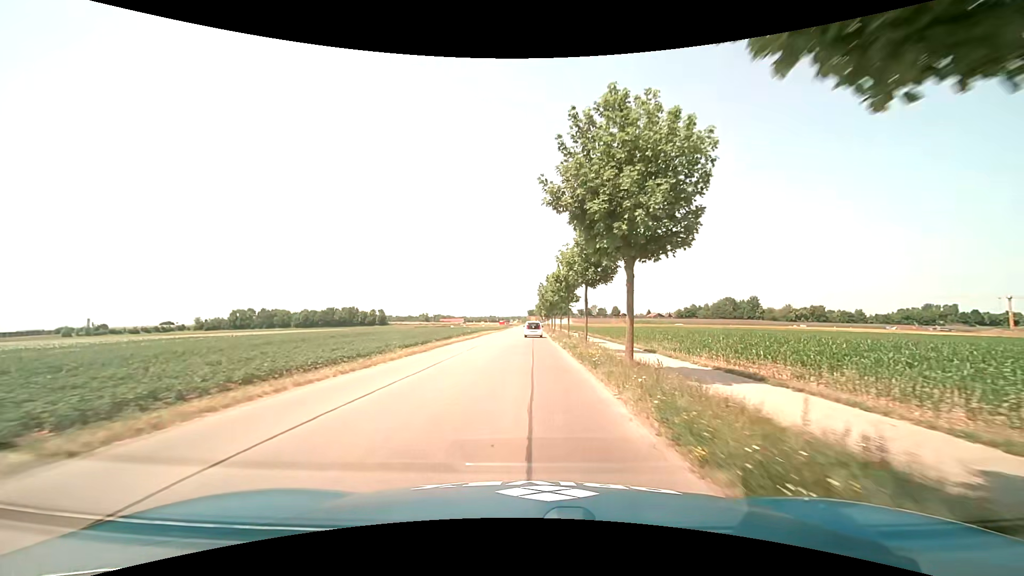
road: tertiary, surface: asphalt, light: Day
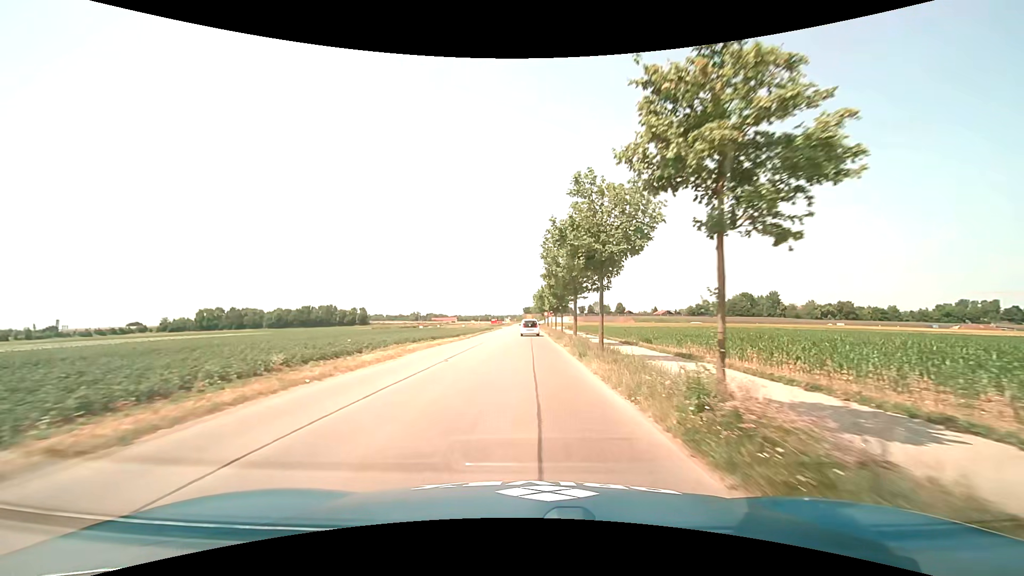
(+0.2, +38.8) m; +1°
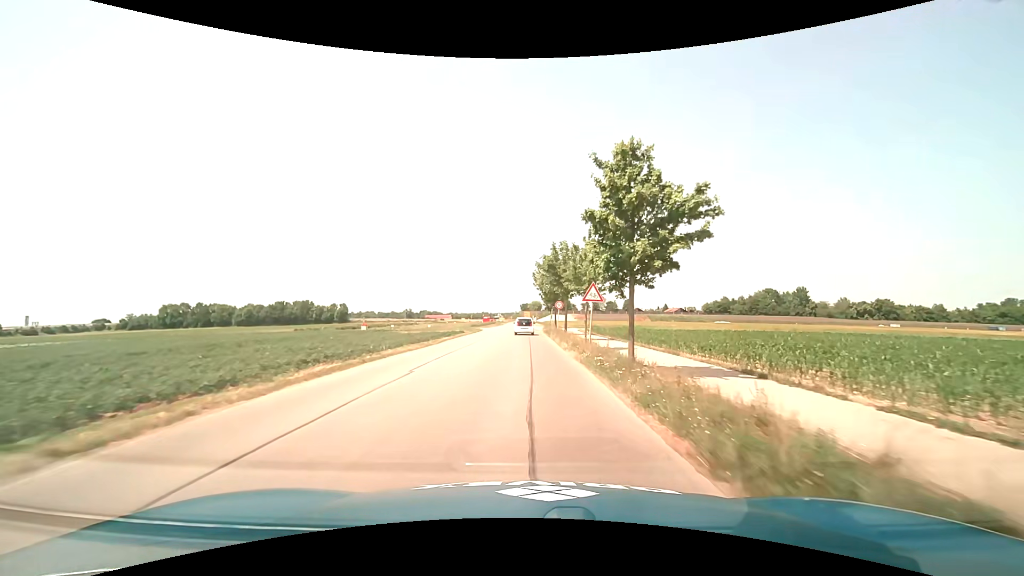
(0.0, +38.5) m; 0°
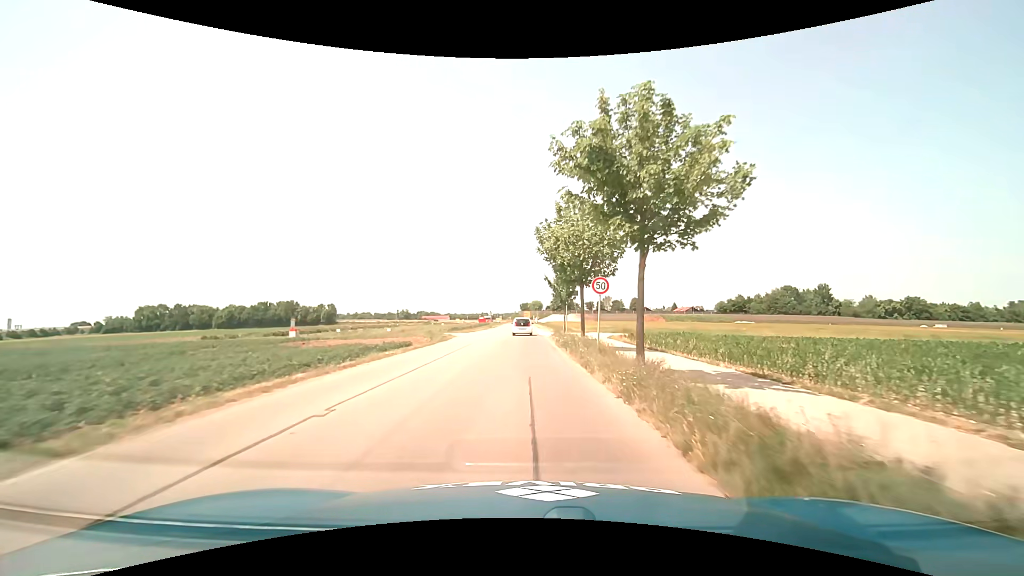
(0.0, +22.9) m; 0°
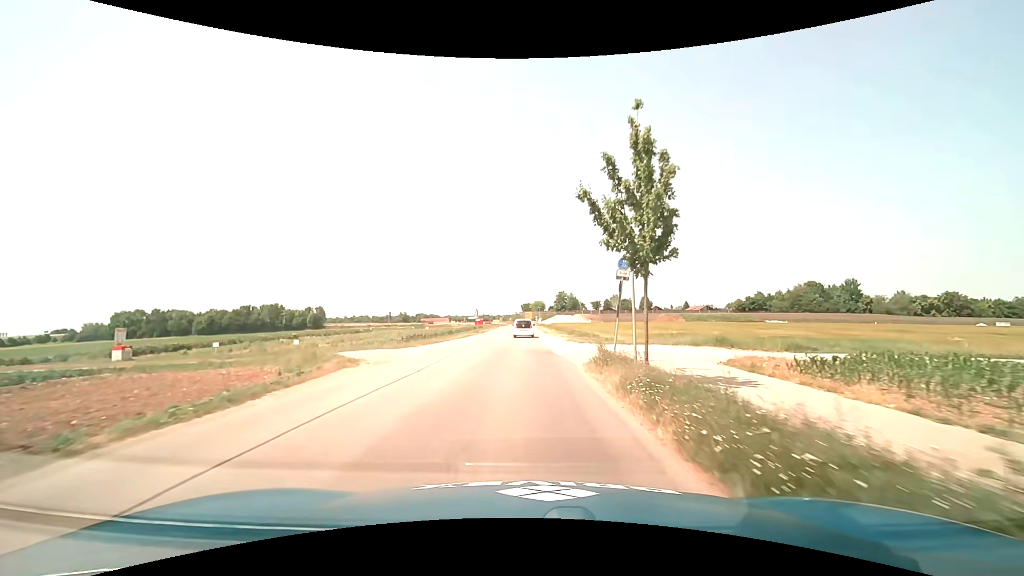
(0.0, +22.9) m; -1°
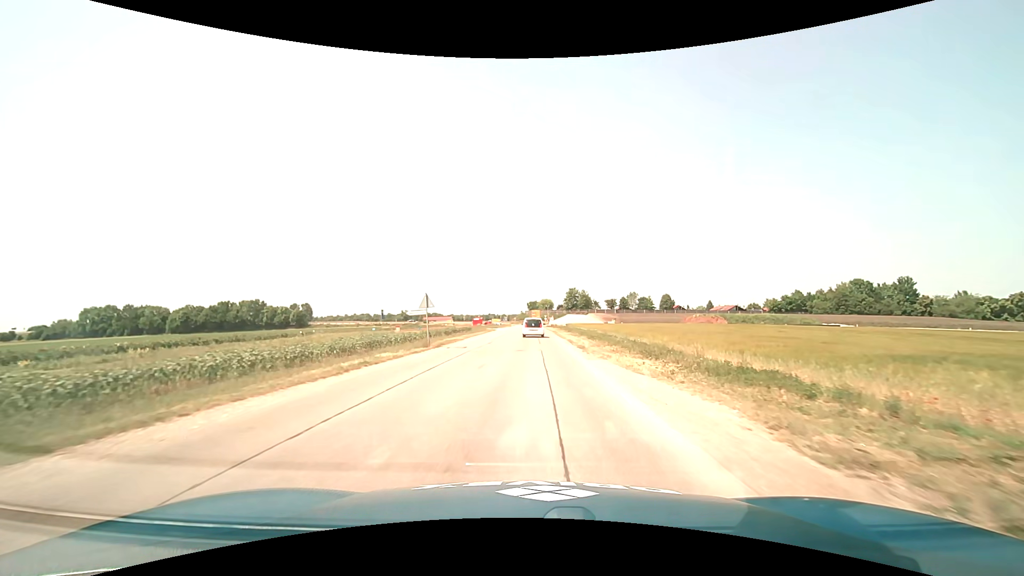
(0.0, +30.6) m; 0°
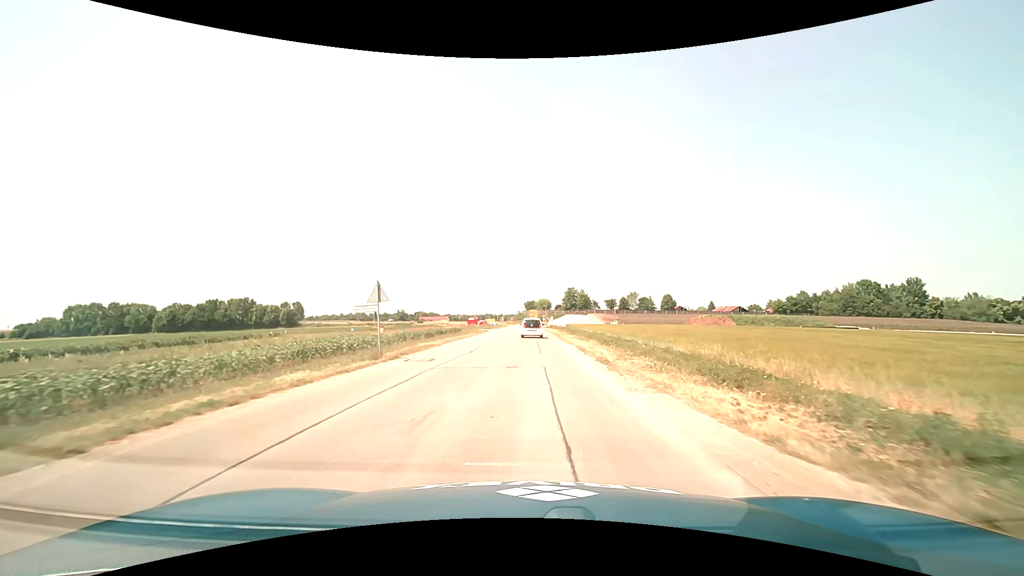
(0.0, +7.7) m; 0°
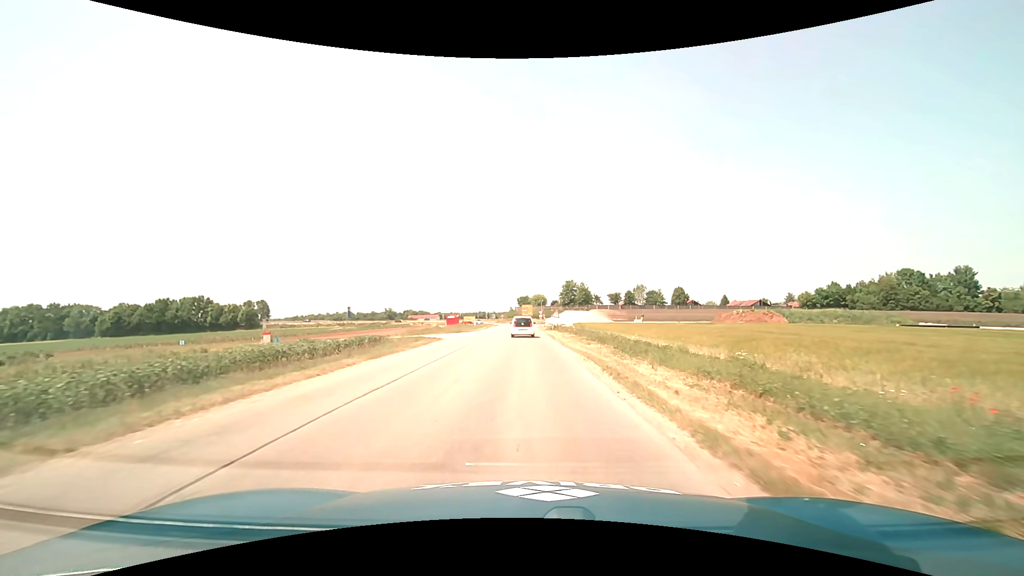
(+0.3, +30.9) m; +1°
(0, +10) (0, +20) (0, +30) (-1, +40) (-1, +50) (-1, +60) (-1, +70) (-1, +80) (-1, +90) (-1, +100) m
